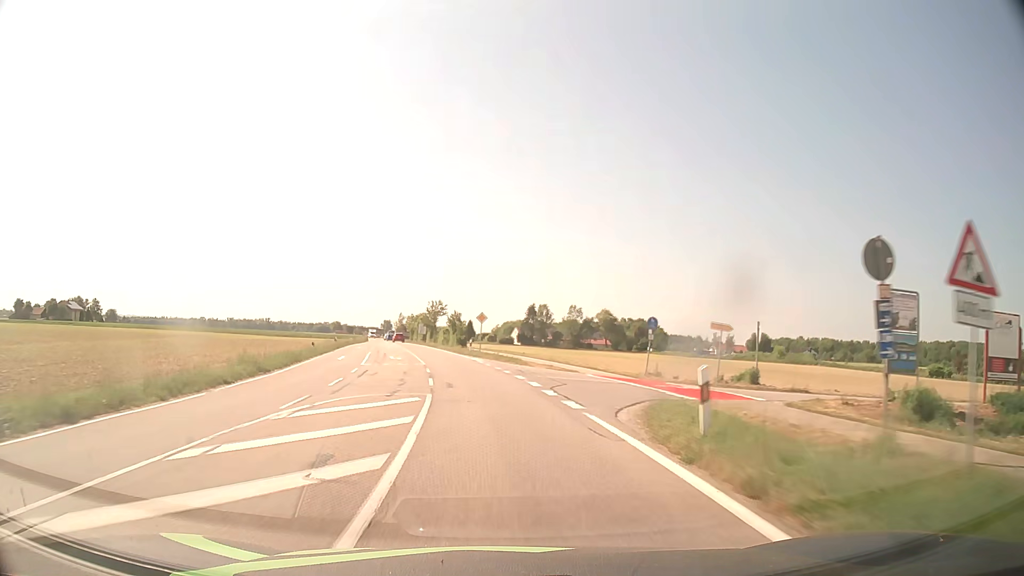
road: tertiary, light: Day
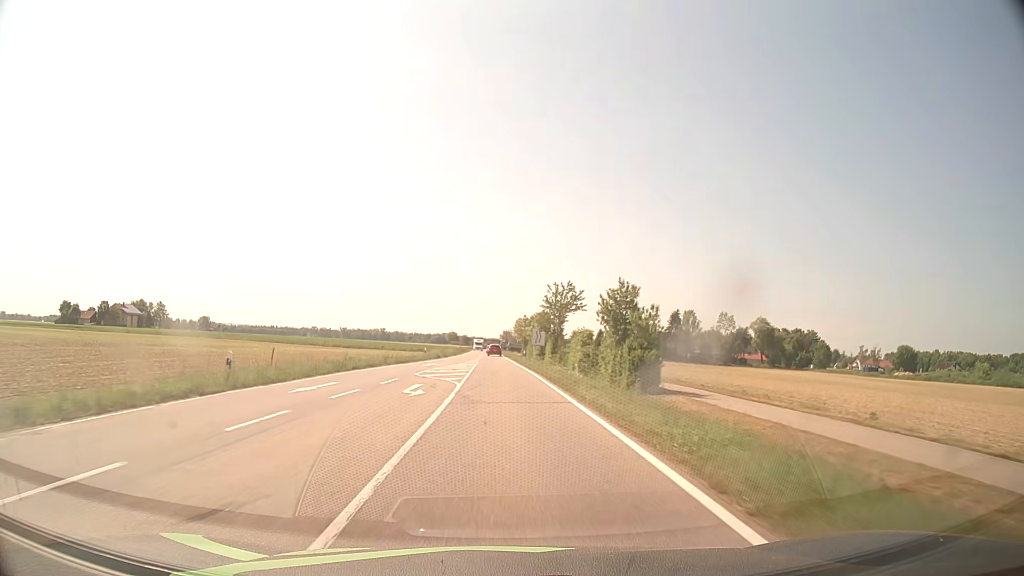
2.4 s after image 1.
(-5.0, +45.3) m; -11°
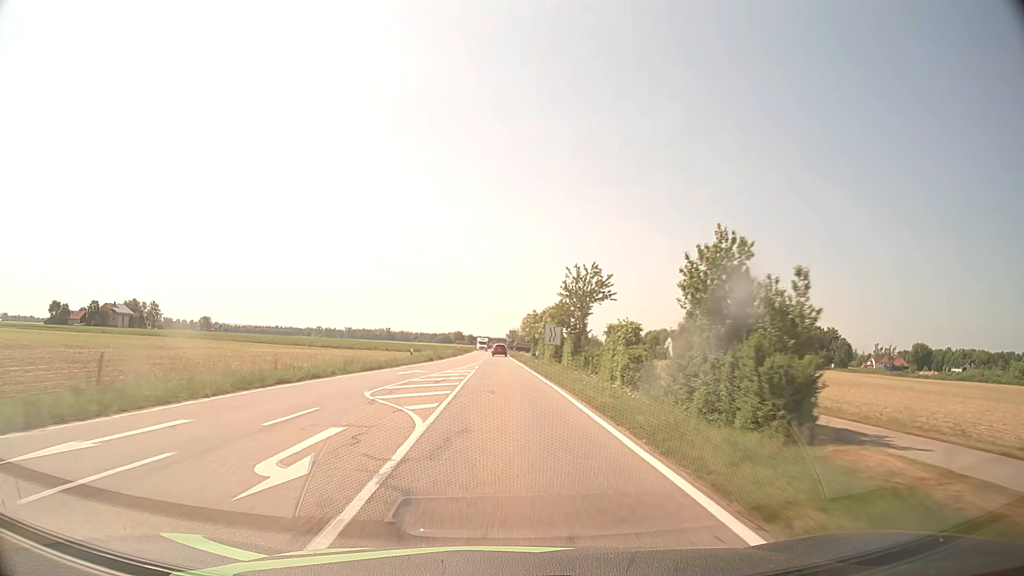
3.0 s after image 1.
(0.0, +11.4) m; 0°
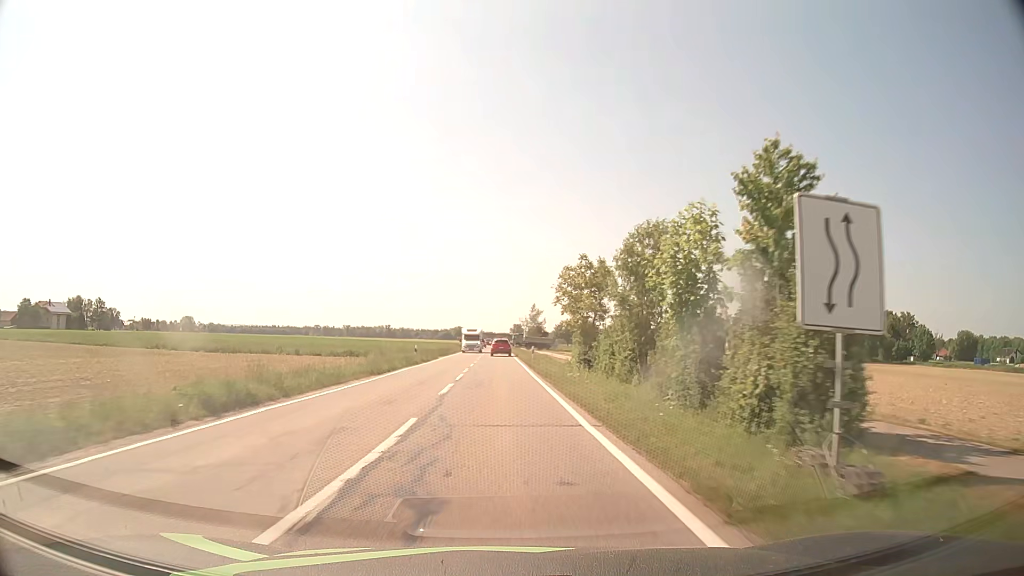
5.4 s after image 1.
(-0.4, +45.6) m; 0°
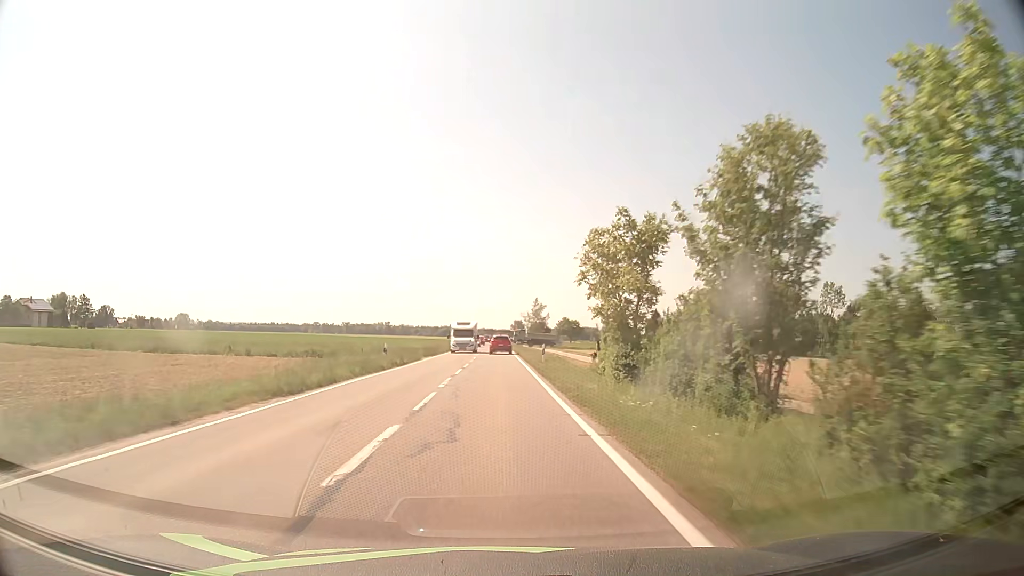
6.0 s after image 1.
(0.0, +10.8) m; 0°
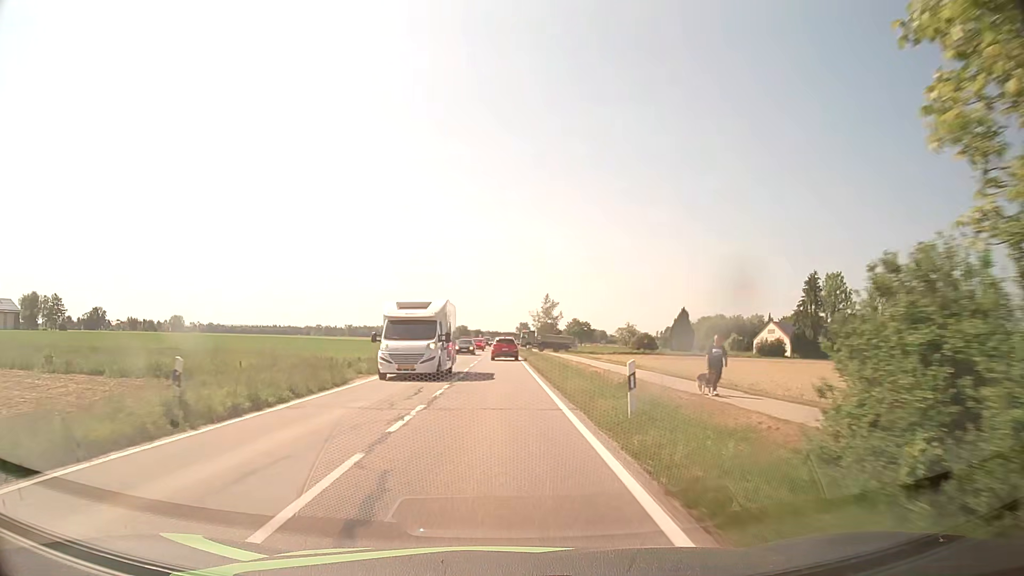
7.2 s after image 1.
(-0.1, +20.4) m; -1°
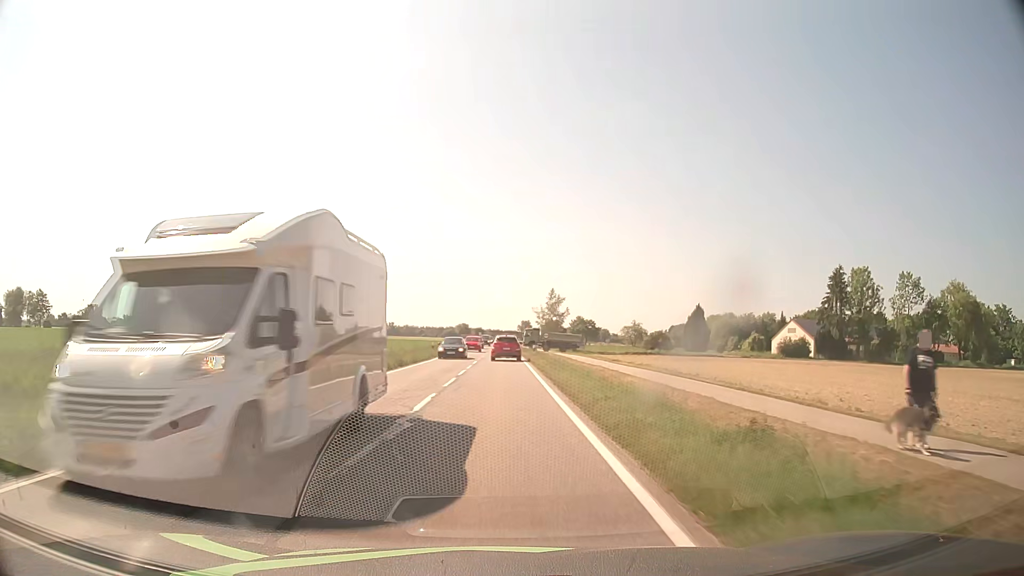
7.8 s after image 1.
(0.0, +9.6) m; 0°
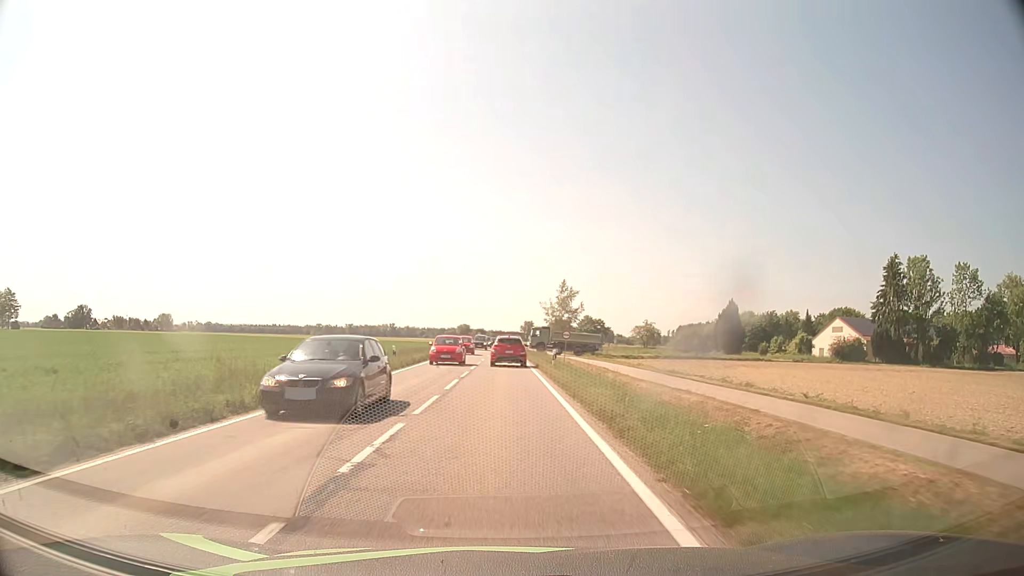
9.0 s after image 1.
(0.0, +18.0) m; 0°
(0, +10) (0, +20) (0, +30) (0, +40) (0, +50) (0, +60) (0, +70) (0, +80) (0, +90) (0, +100) m
